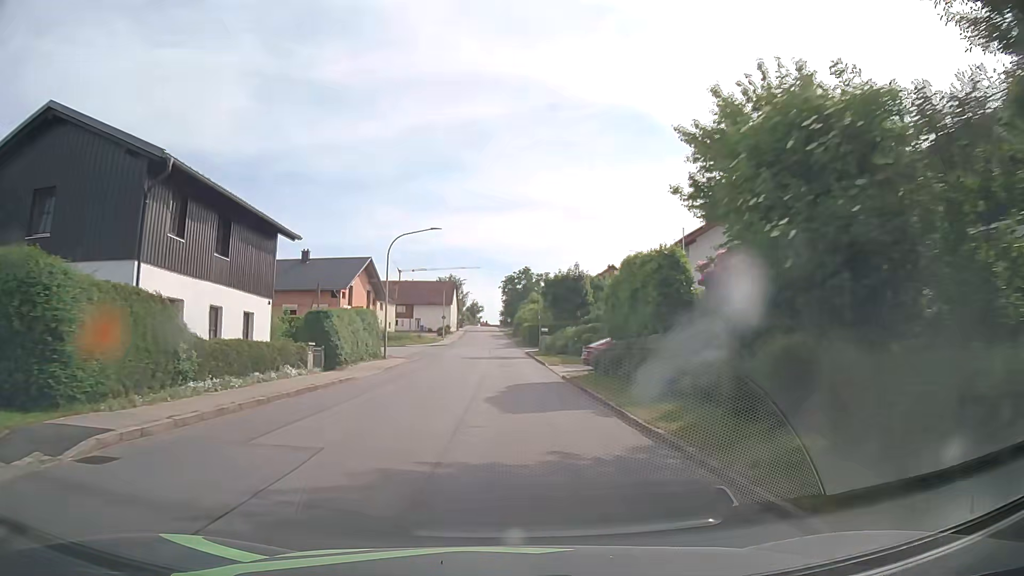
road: tertiary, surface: asphalt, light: Day
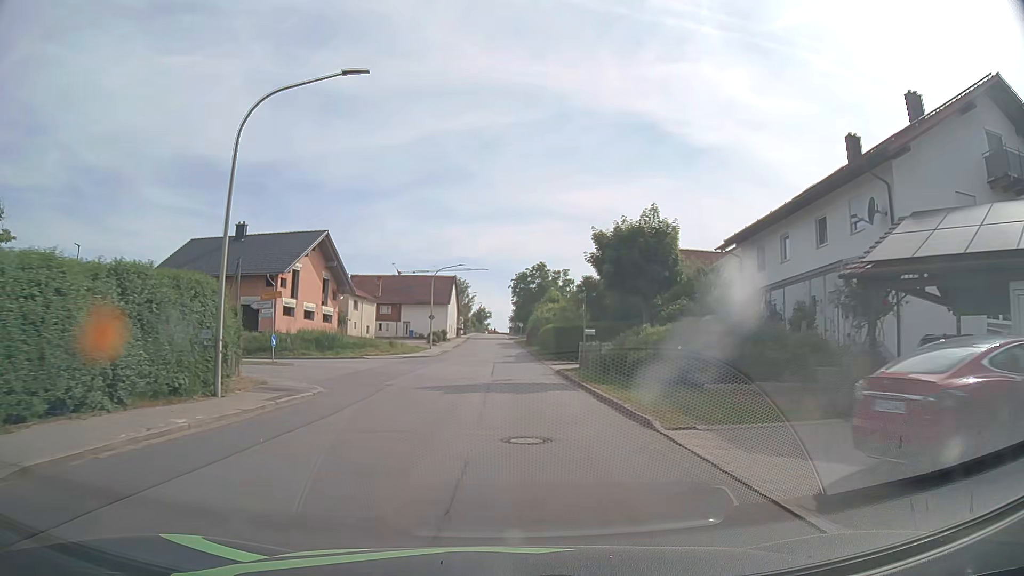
(-0.1, +23.2) m; -1°
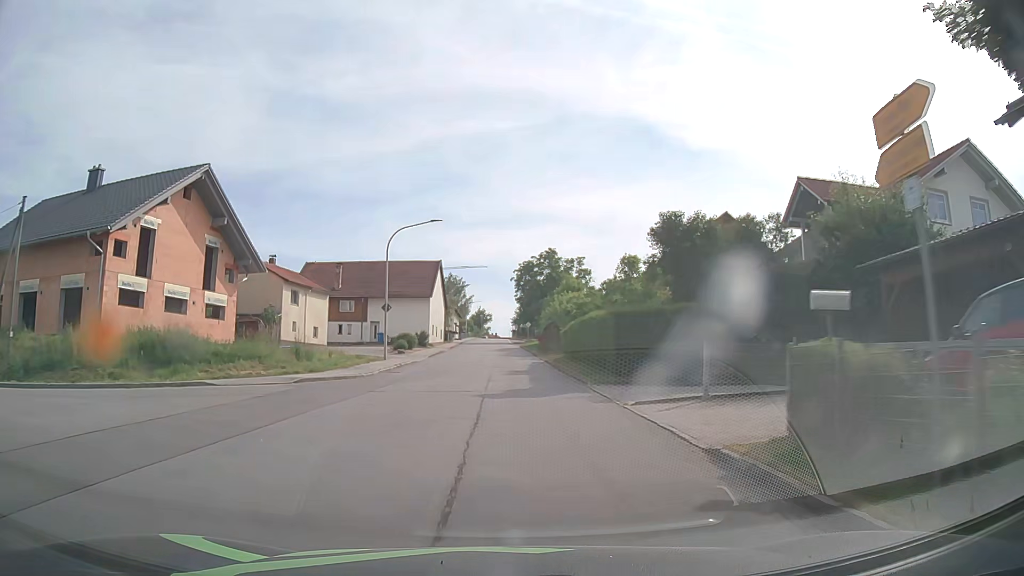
(-0.1, +23.1) m; 0°
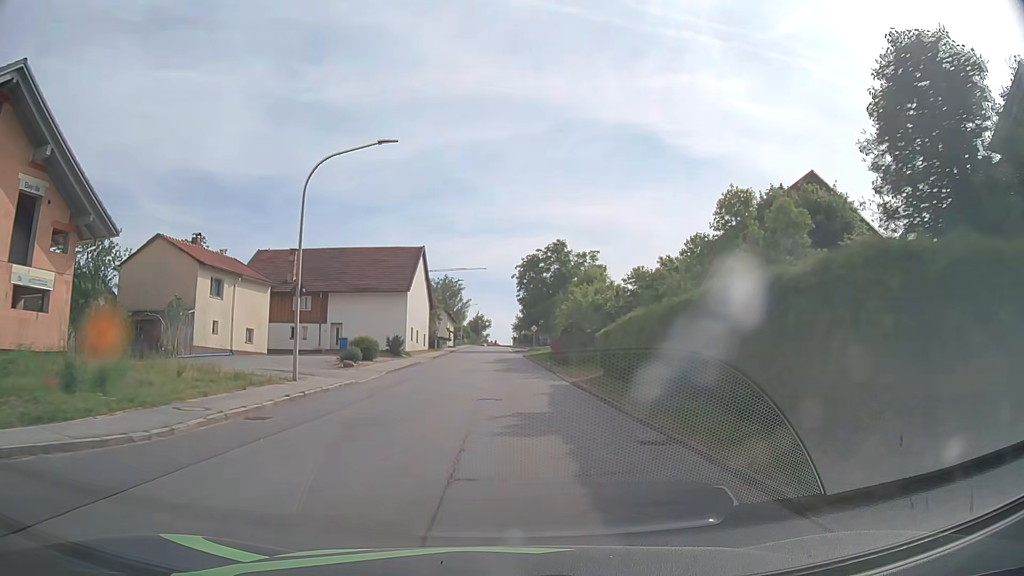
(0.0, +15.3) m; 0°
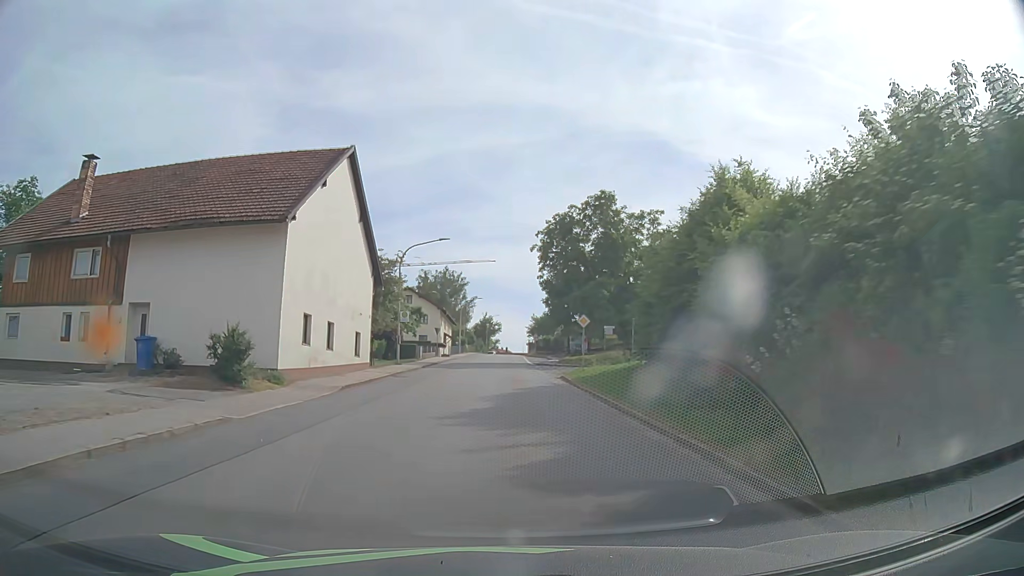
(-0.3, +30.5) m; -1°
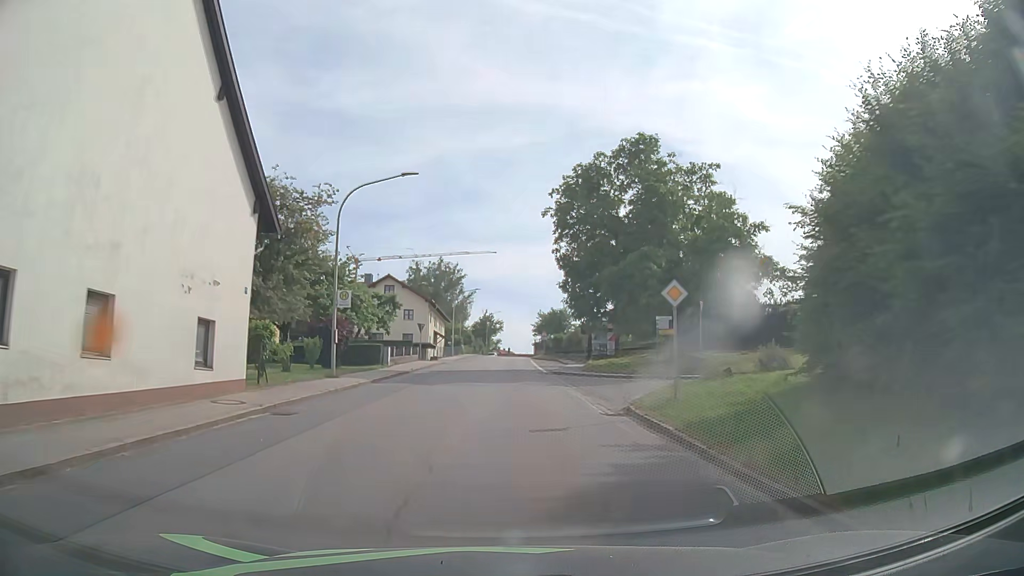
(+0.1, +15.3) m; 0°
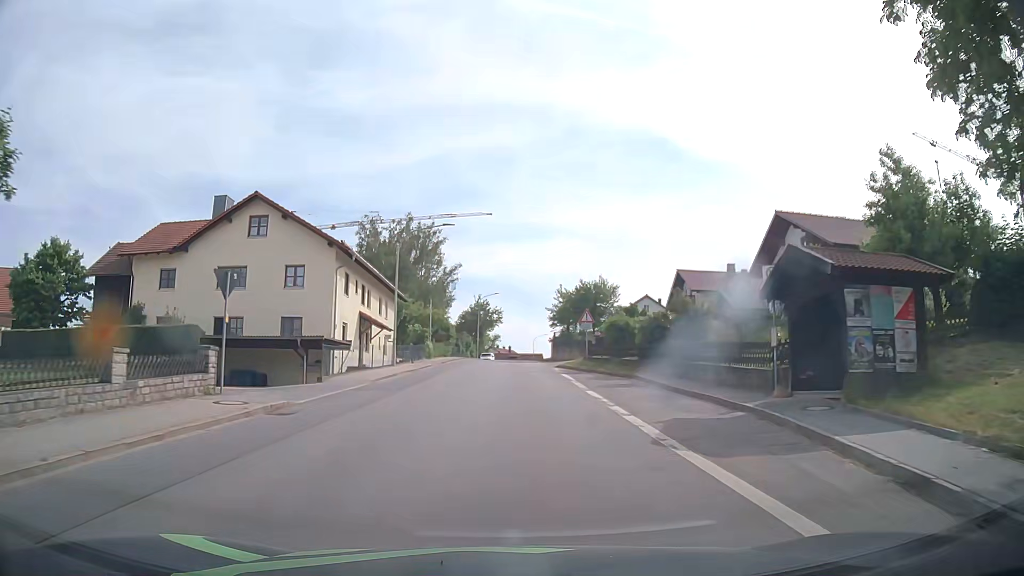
(-0.1, +38.7) m; 0°
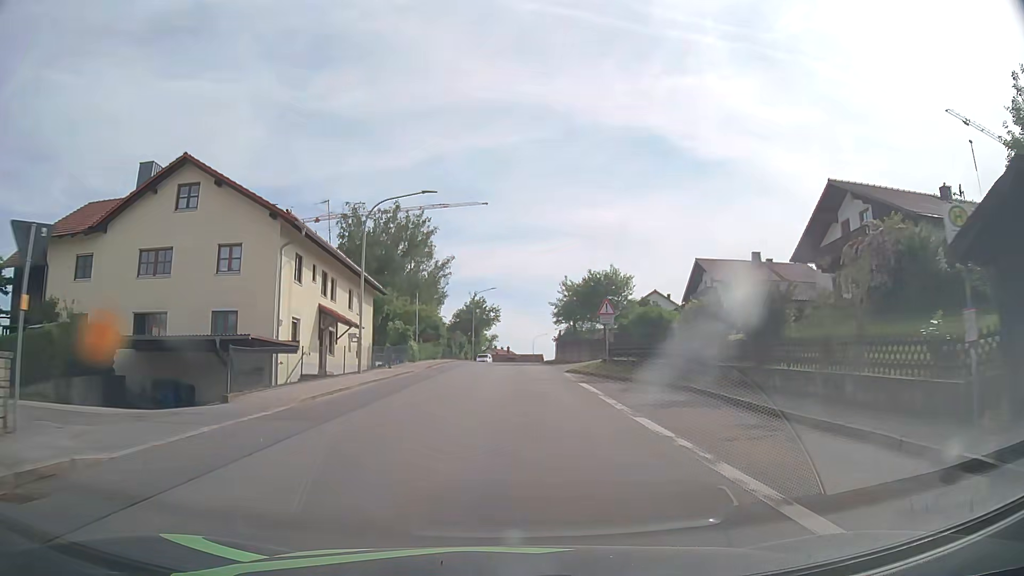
(+0.1, +7.8) m; 0°
(0, +10) (0, +20) (0, +30) (0, +40) (+1, +50) (+1, +60) (+2, +70) (+3, +80) (+4, +90) (+6, +100) m
